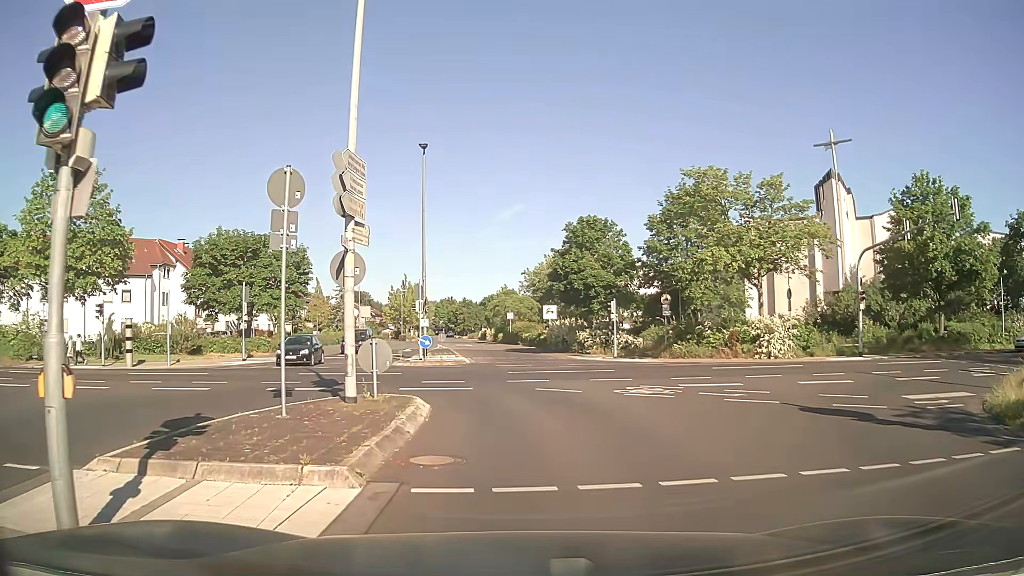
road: residential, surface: asphalt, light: Day
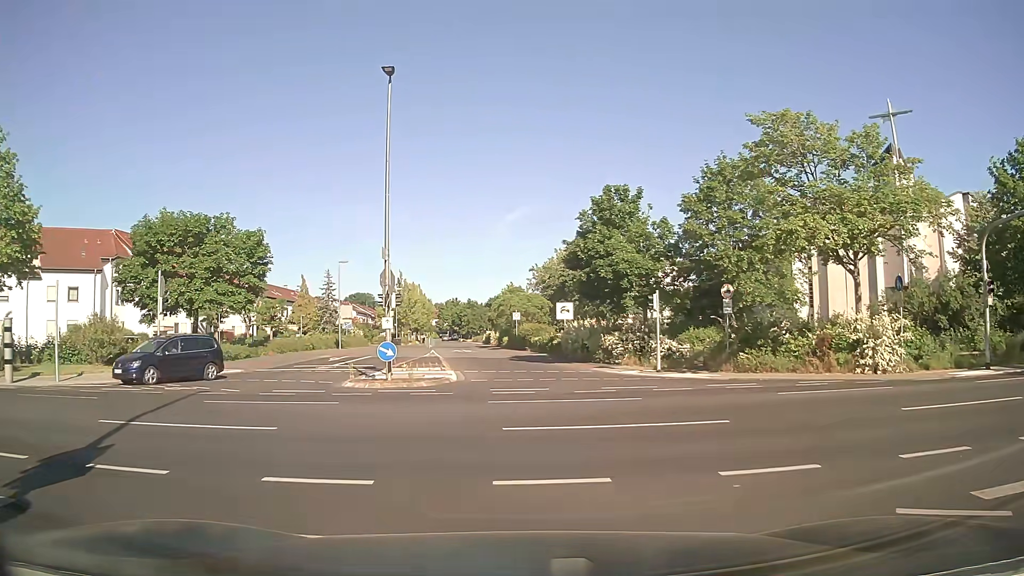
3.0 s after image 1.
(+0.1, +10.4) m; 0°
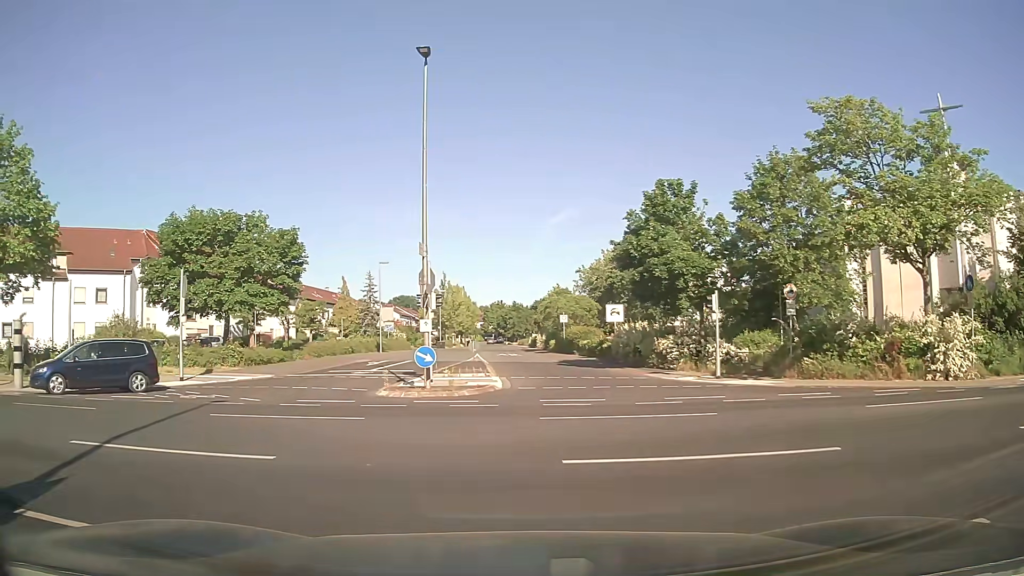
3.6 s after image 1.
(-0.1, +2.0) m; -3°
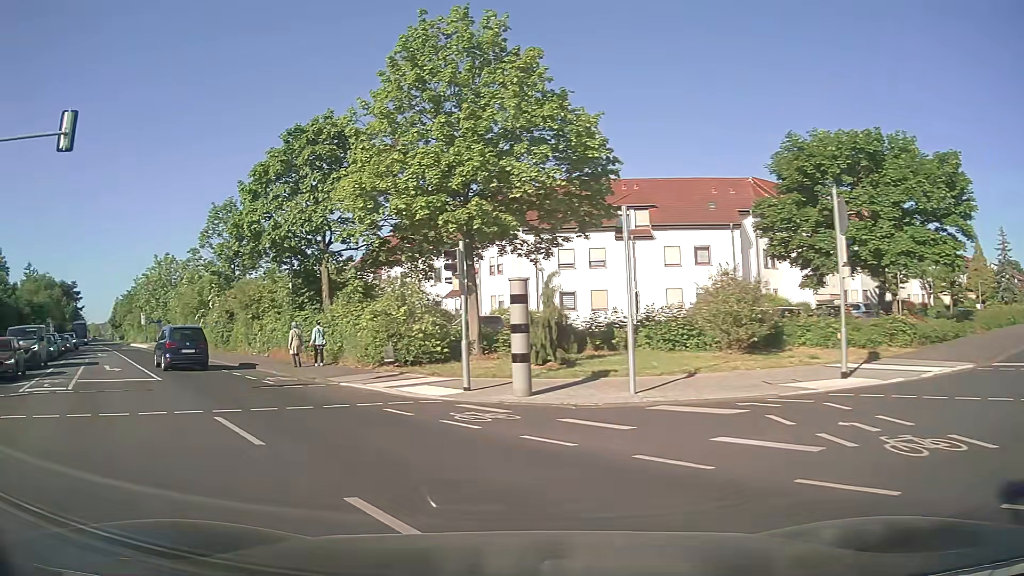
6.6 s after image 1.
(-5.5, +10.5) m; -53°
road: secondary
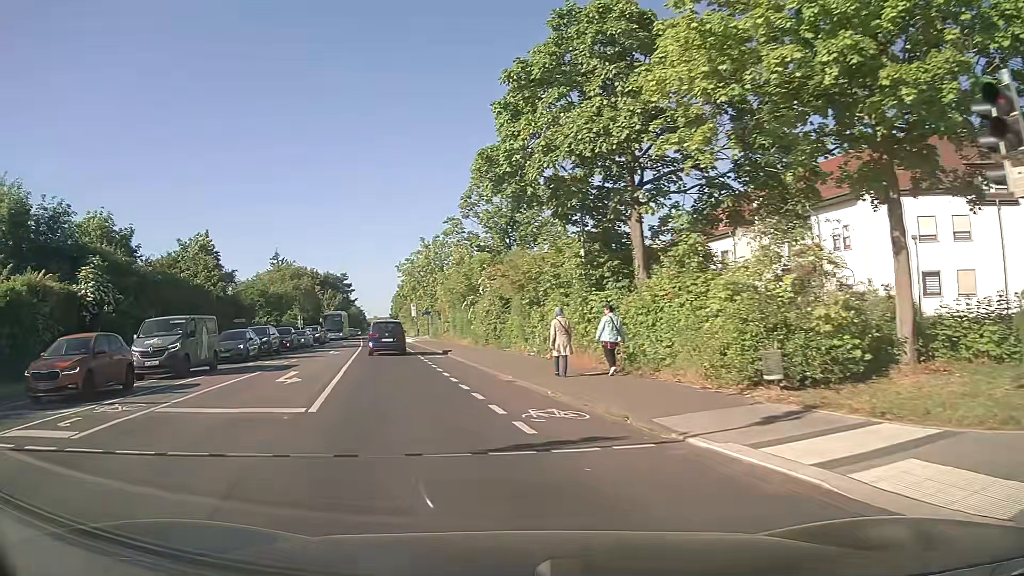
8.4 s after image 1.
(-2.7, +10.4) m; -27°
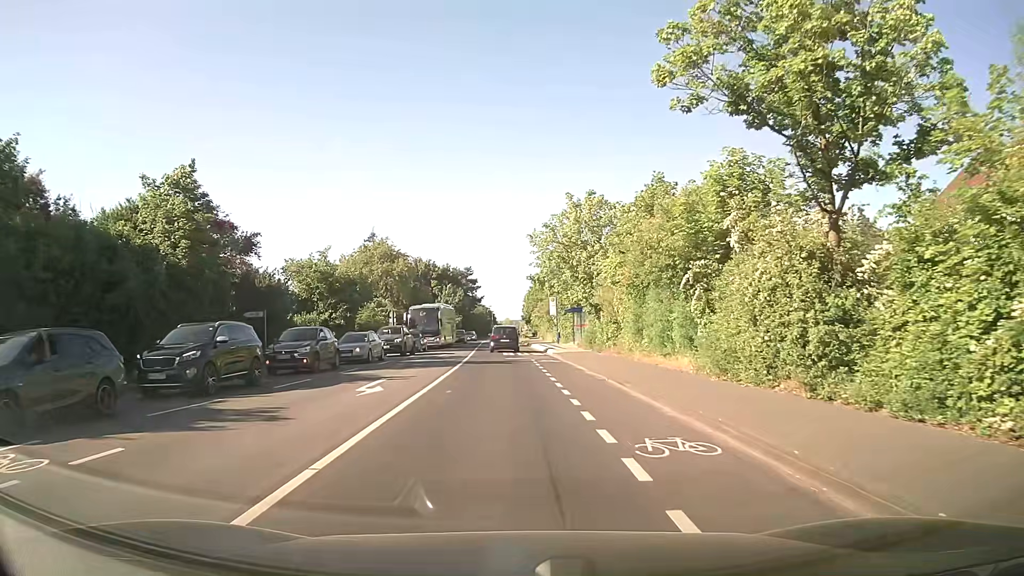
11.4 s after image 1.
(-3.5, +23.0) m; -11°
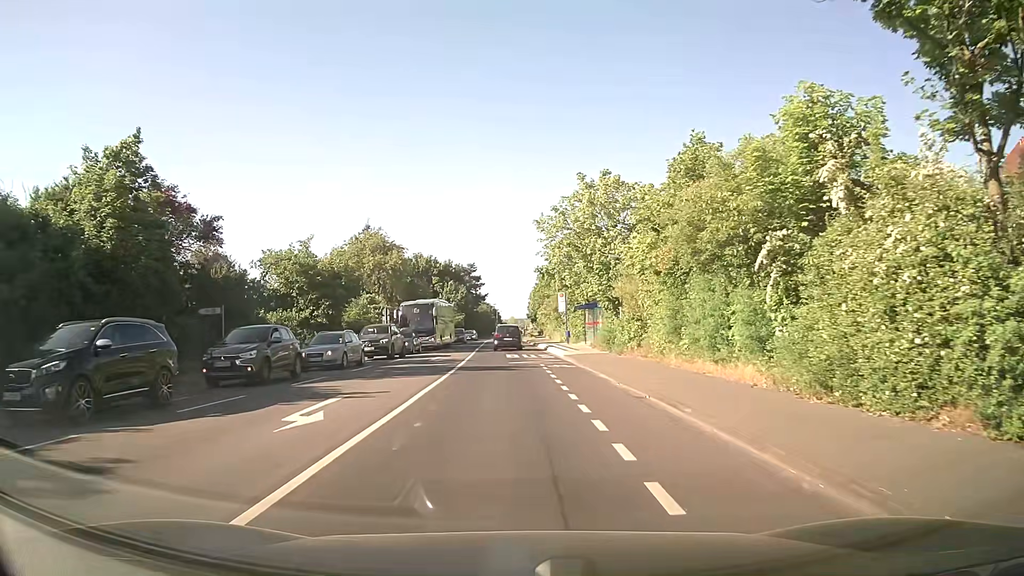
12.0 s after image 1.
(0.0, +5.3) m; 0°
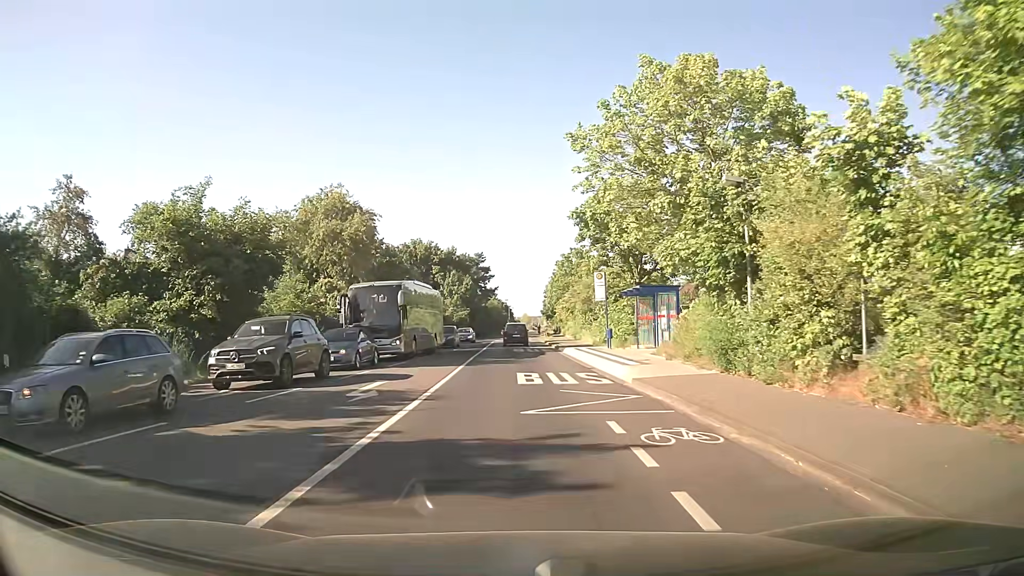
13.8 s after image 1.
(-0.1, +16.9) m; -1°
(0, +10) (0, +20) (0, +30) (0, +40) (0, +50) (0, +60) (0, +70) (0, +80) (0, +90) (0, +100) m
